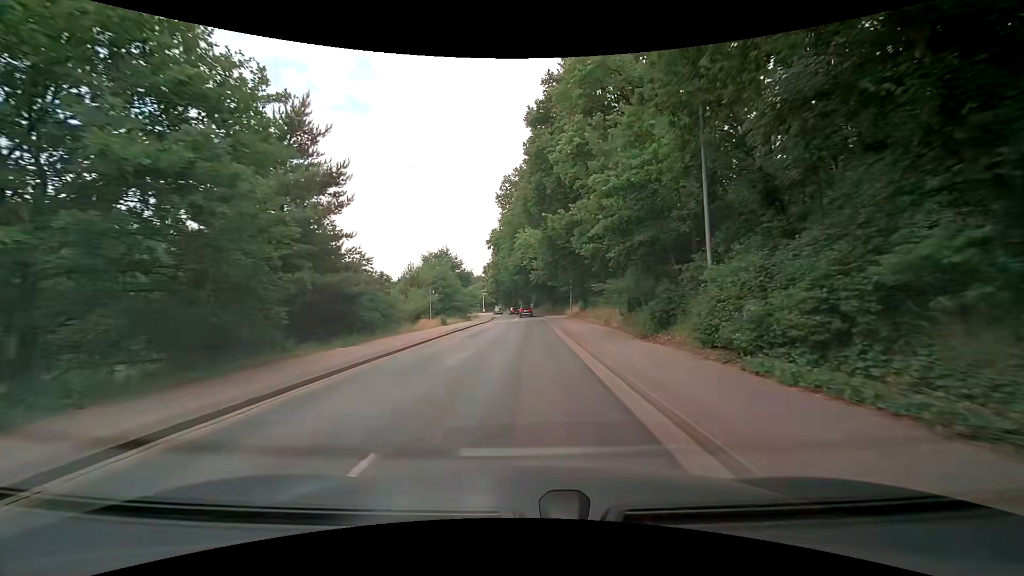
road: tertiary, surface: asphalt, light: Day
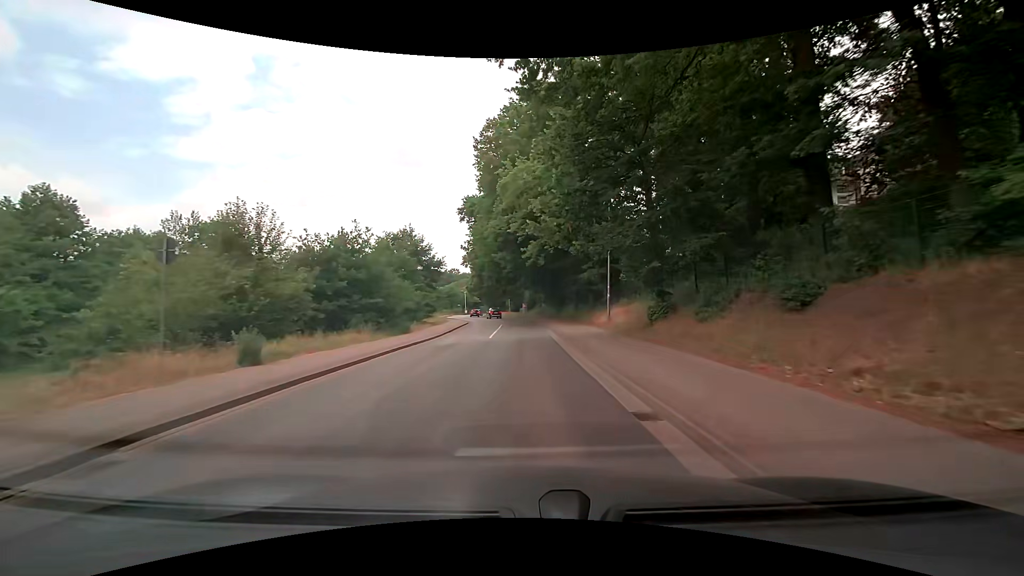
(-0.2, +28.3) m; 0°
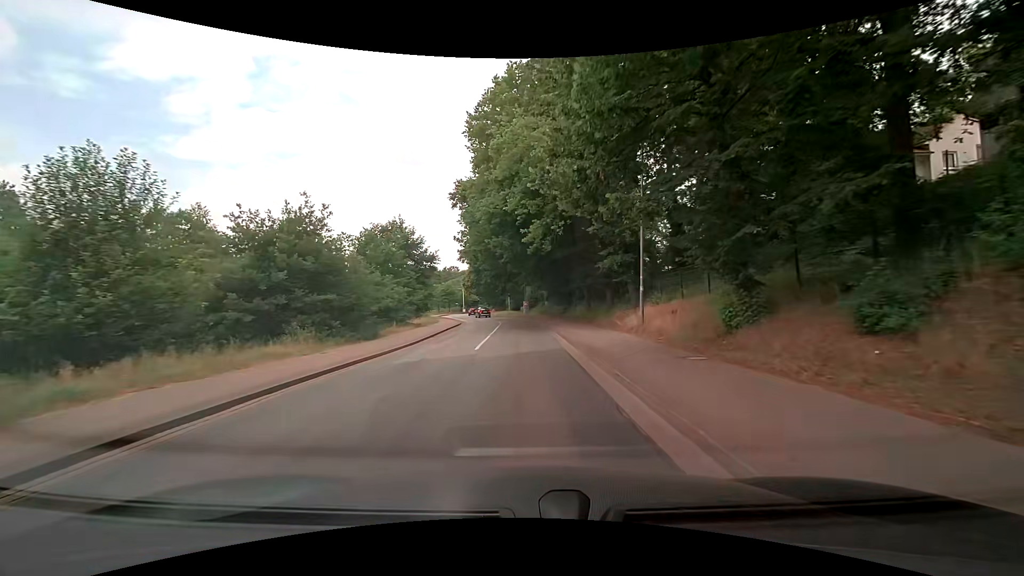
(+0.1, +7.1) m; +1°
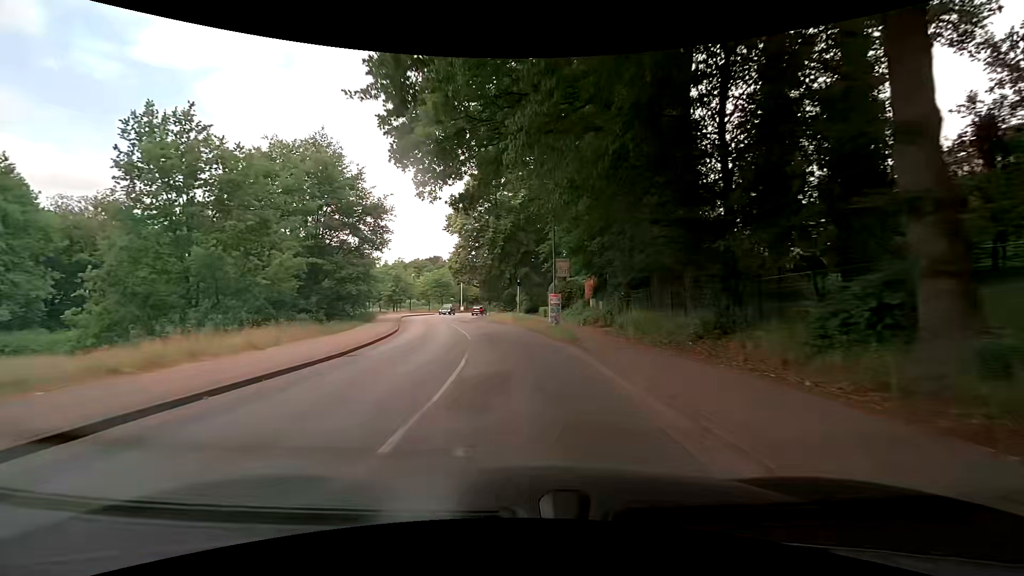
(-0.3, +35.4) m; -2°
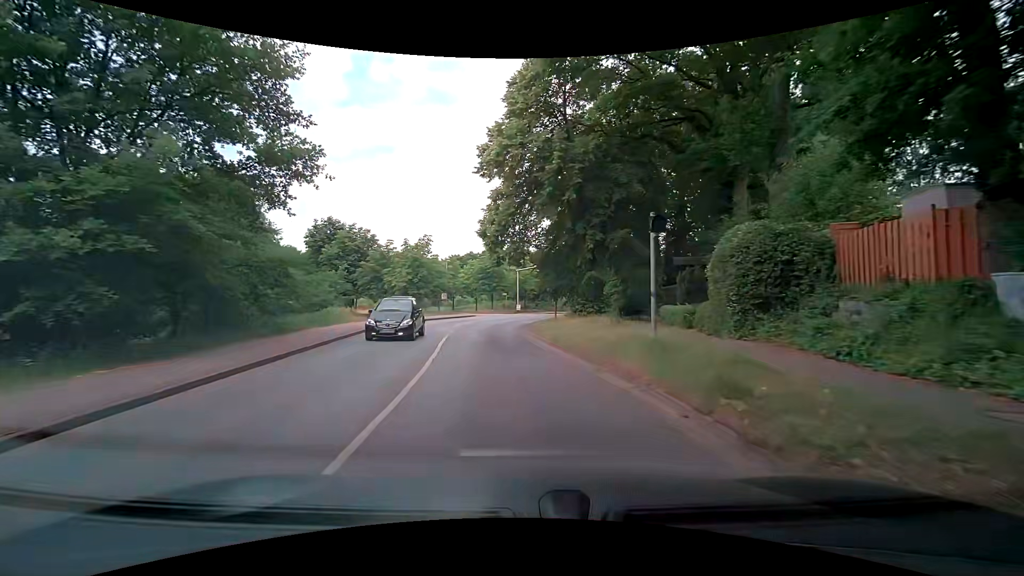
(-1.5, +26.8) m; -7°
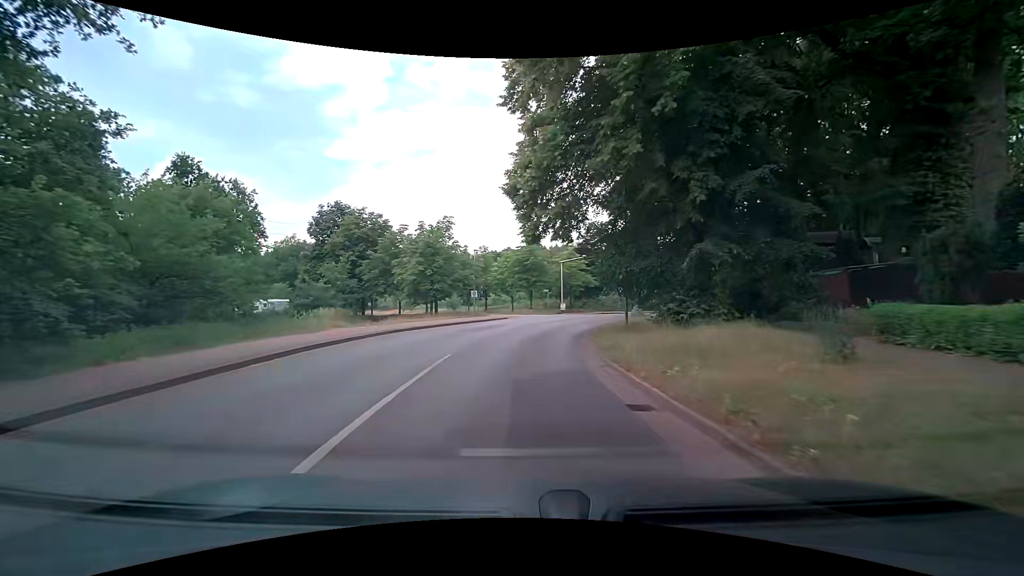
(-0.5, +12.3) m; -5°
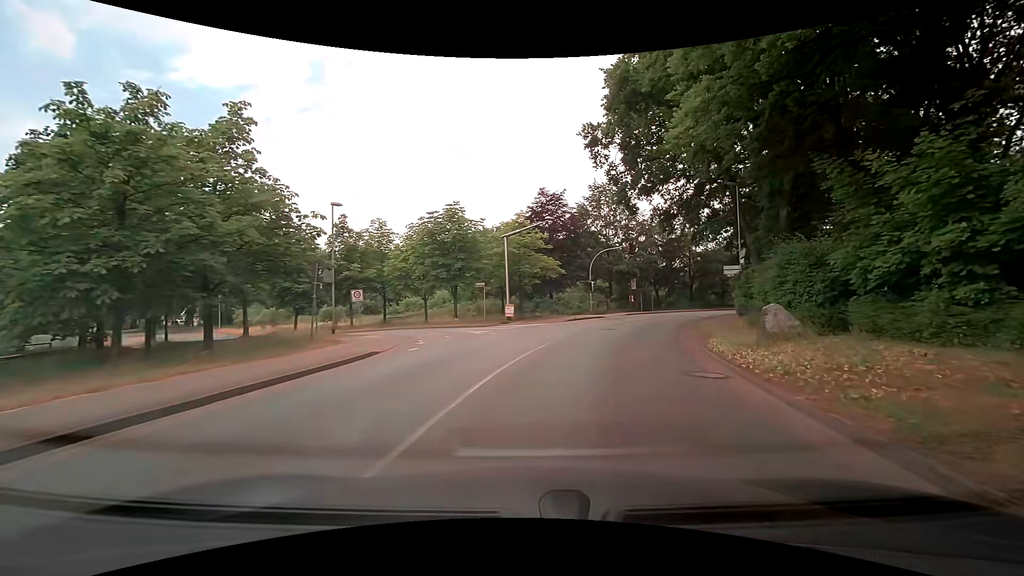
(+0.2, +25.6) m; +7°
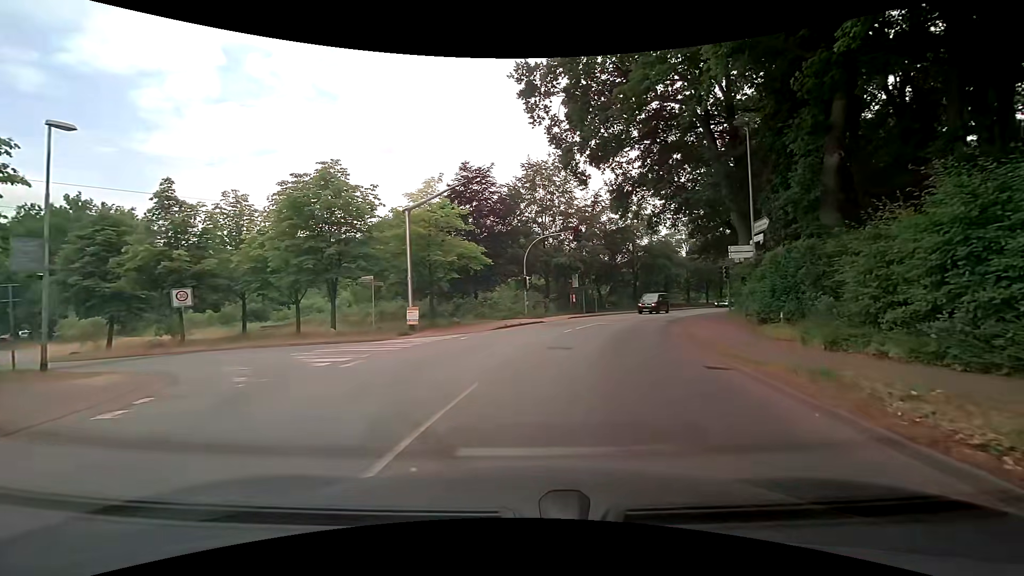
(+0.7, +10.4) m; +8°
